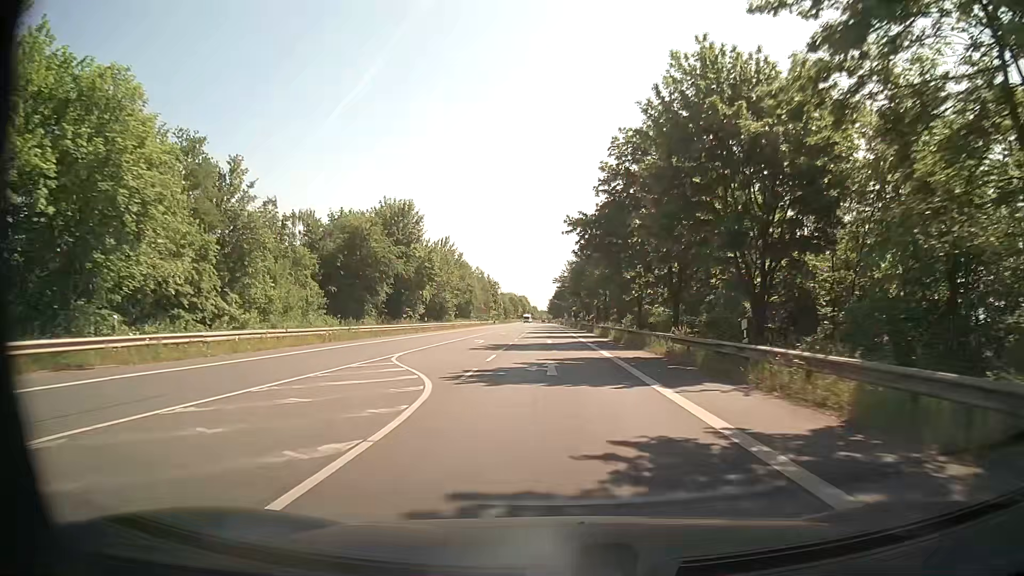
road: secondary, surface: asphalt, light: Day
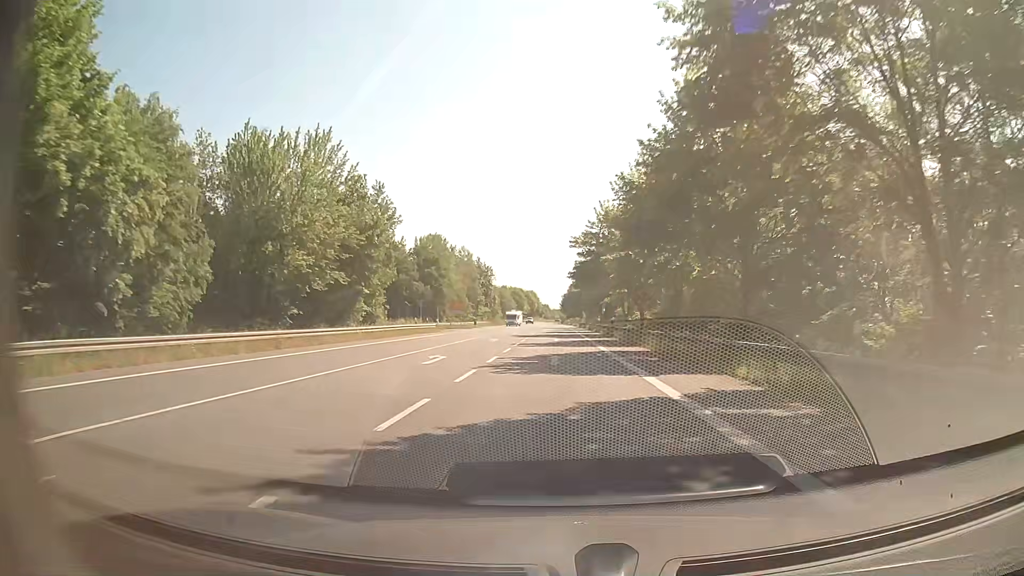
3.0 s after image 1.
(-0.5, +56.5) m; -1°
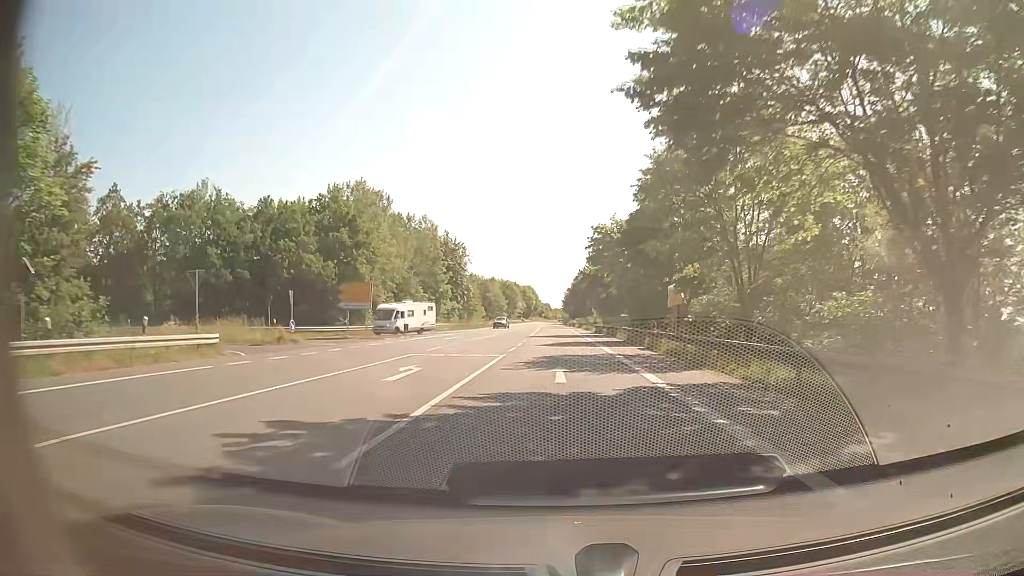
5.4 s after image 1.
(-0.3, +45.2) m; 0°
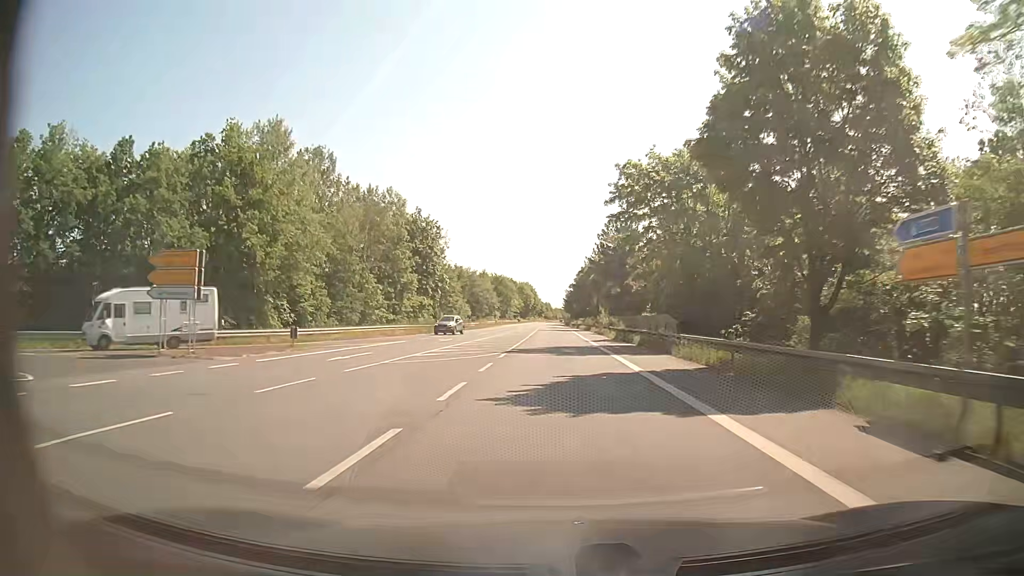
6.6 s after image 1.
(-0.1, +22.6) m; 0°
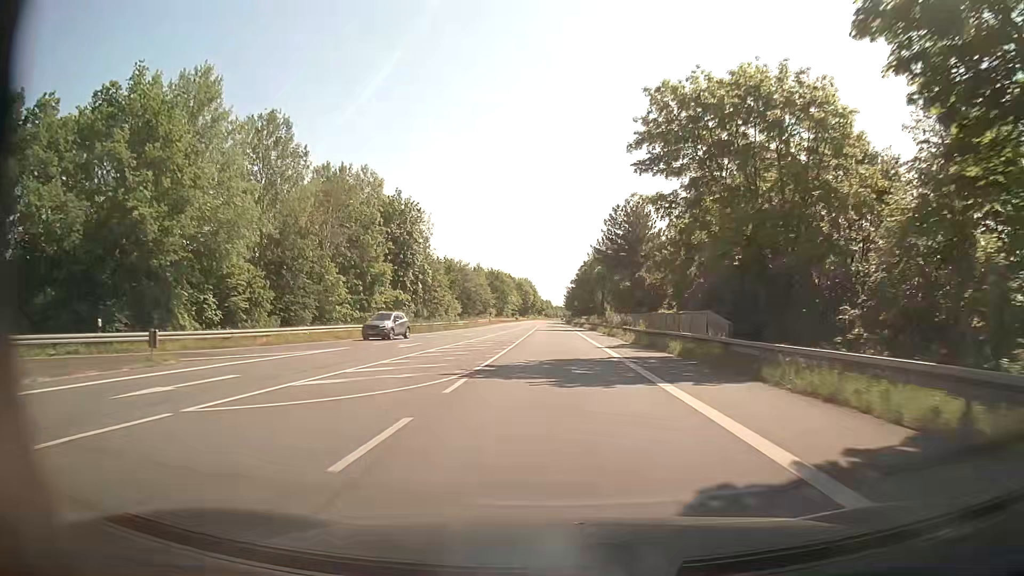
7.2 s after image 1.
(0.0, +11.3) m; 0°
(0, +10) (0, +20) (0, +30) (0, +40) (0, +50) (0, +60) (0, +70) (0, +80) (0, +90) (0, +100) m
